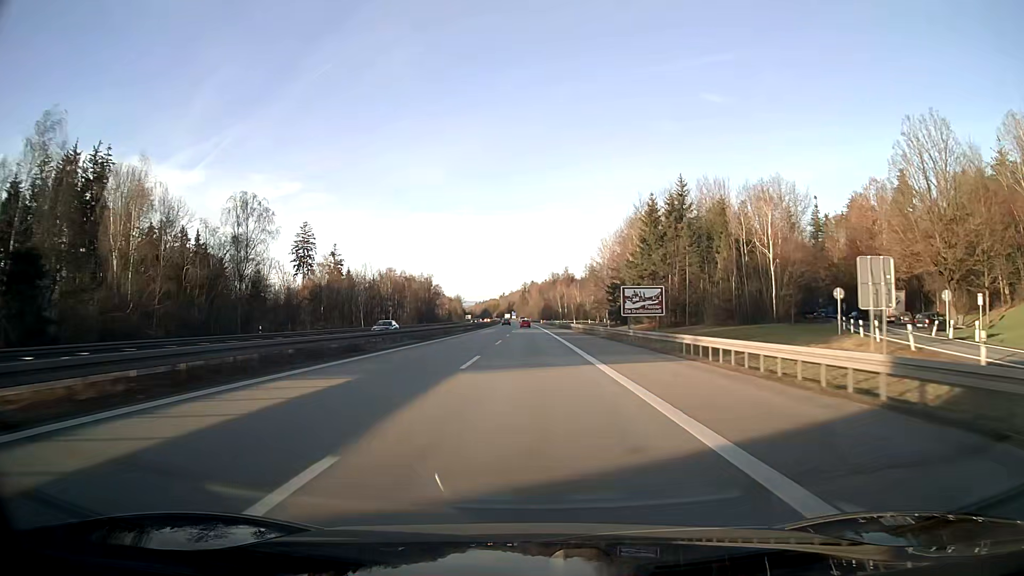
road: motorway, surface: asphalt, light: Day
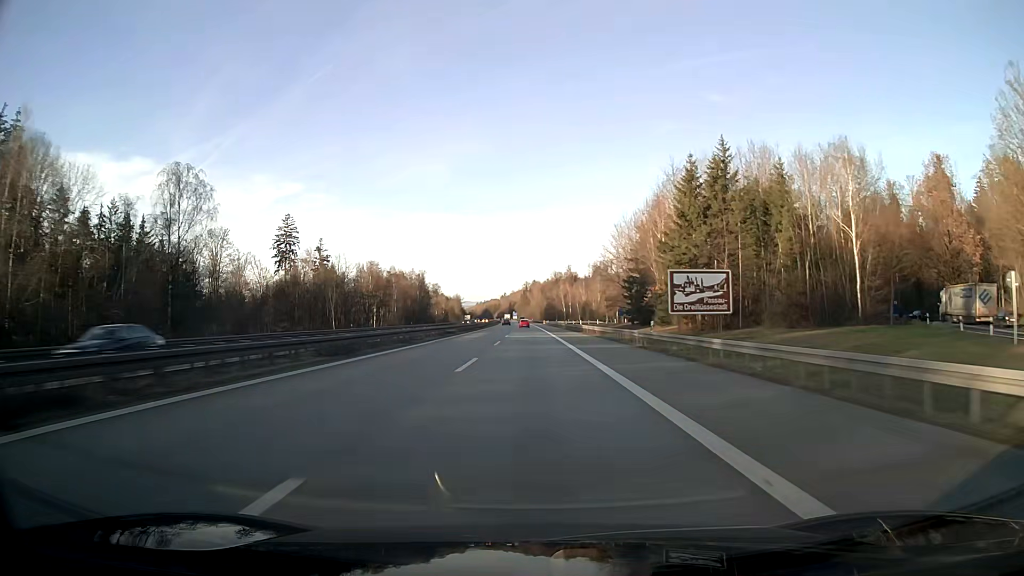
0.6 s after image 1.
(0.0, +19.0) m; 0°
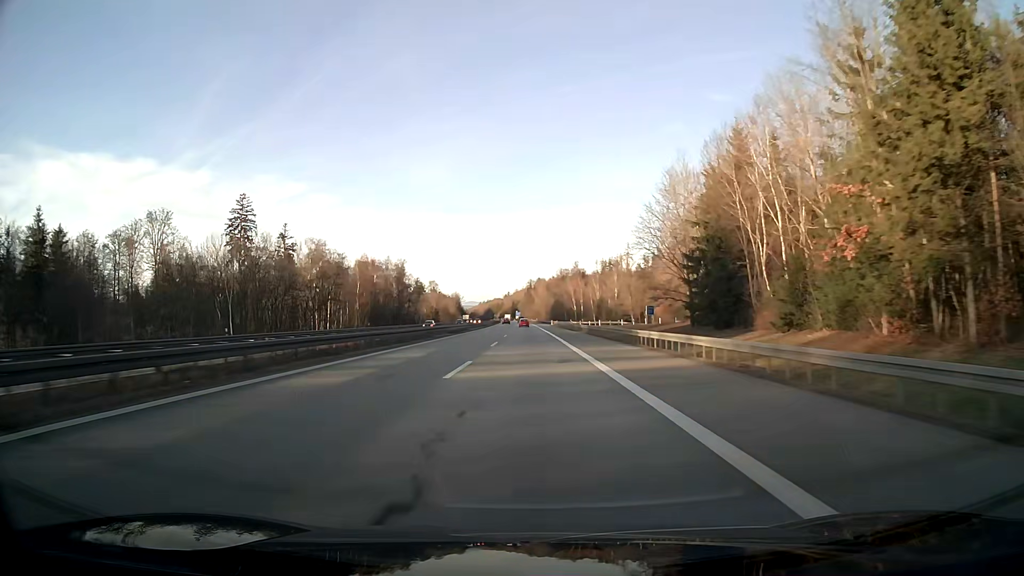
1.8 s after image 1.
(-0.1, +38.0) m; 0°
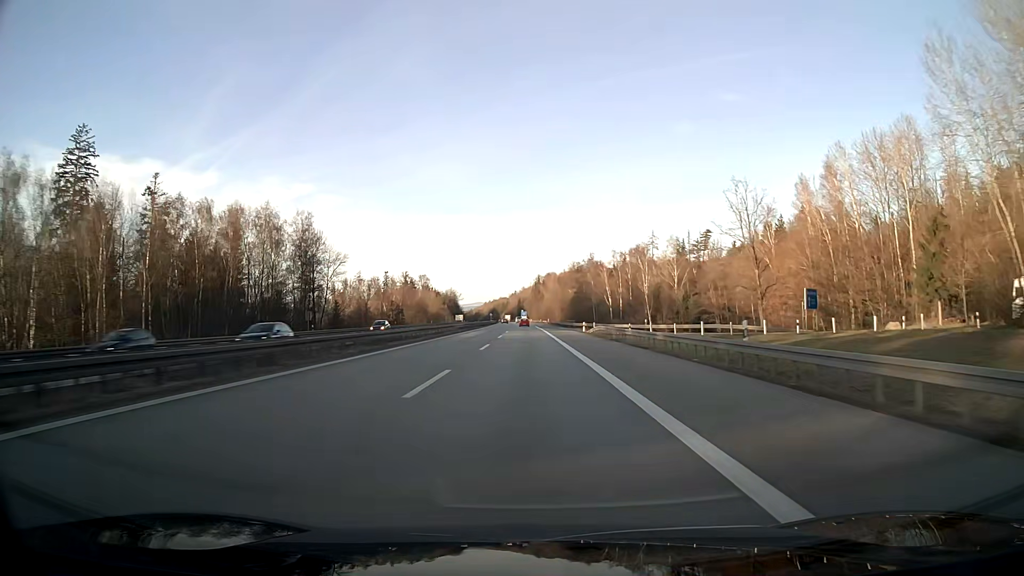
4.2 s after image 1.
(-0.5, +76.0) m; -1°
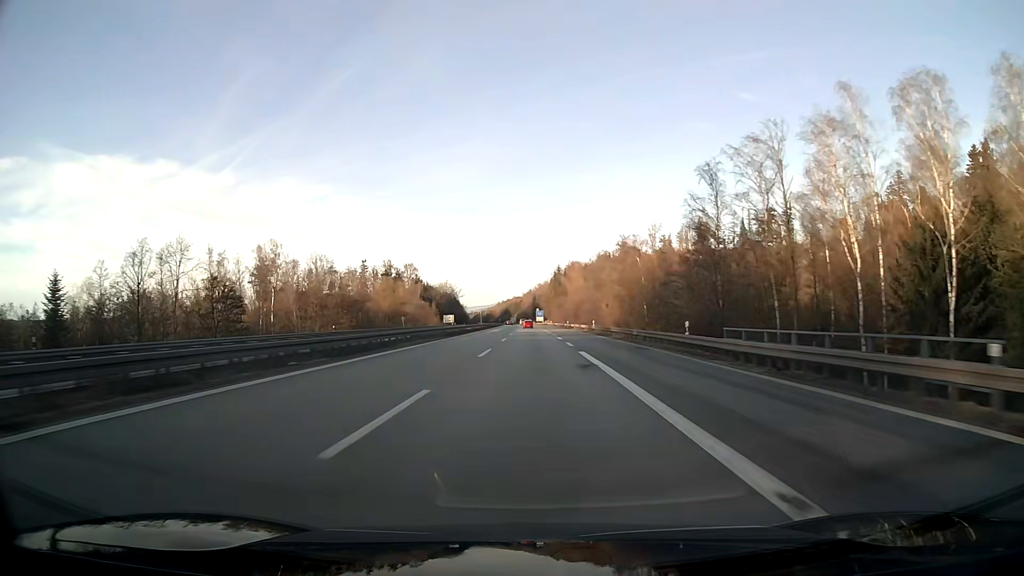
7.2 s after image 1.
(-1.2, +95.0) m; -1°
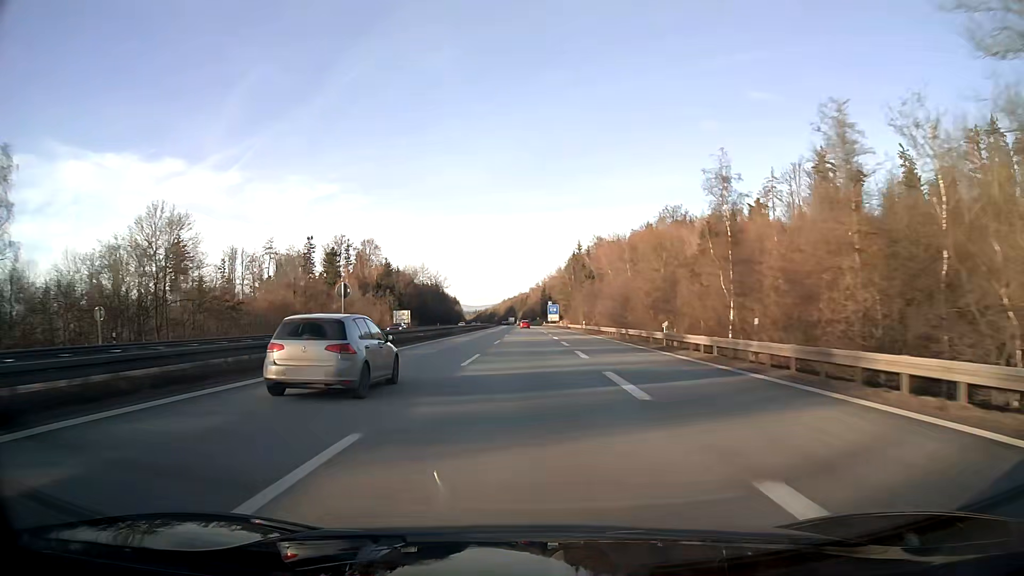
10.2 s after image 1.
(-0.6, +95.1) m; -1°
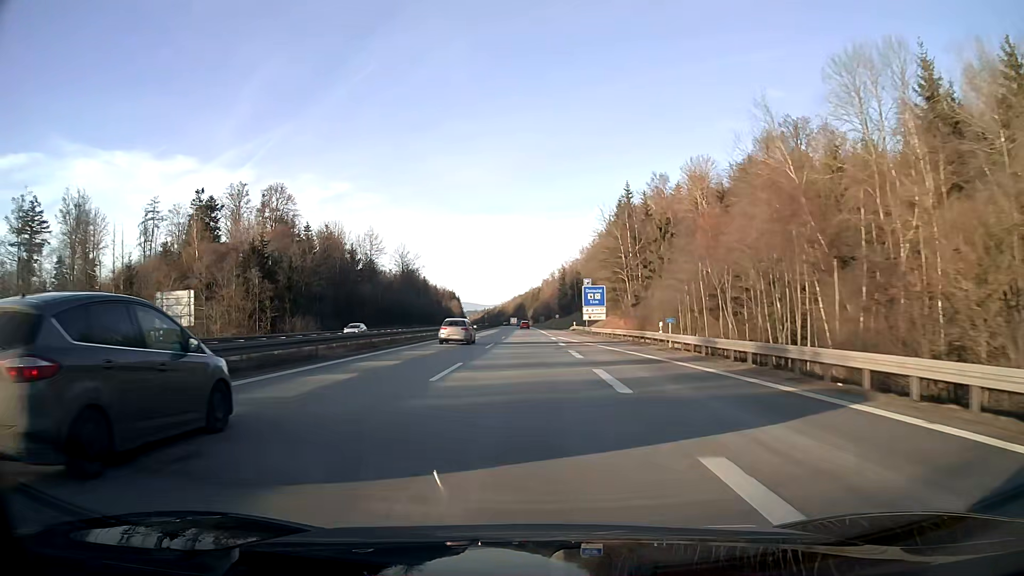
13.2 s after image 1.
(-0.7, +95.1) m; -1°
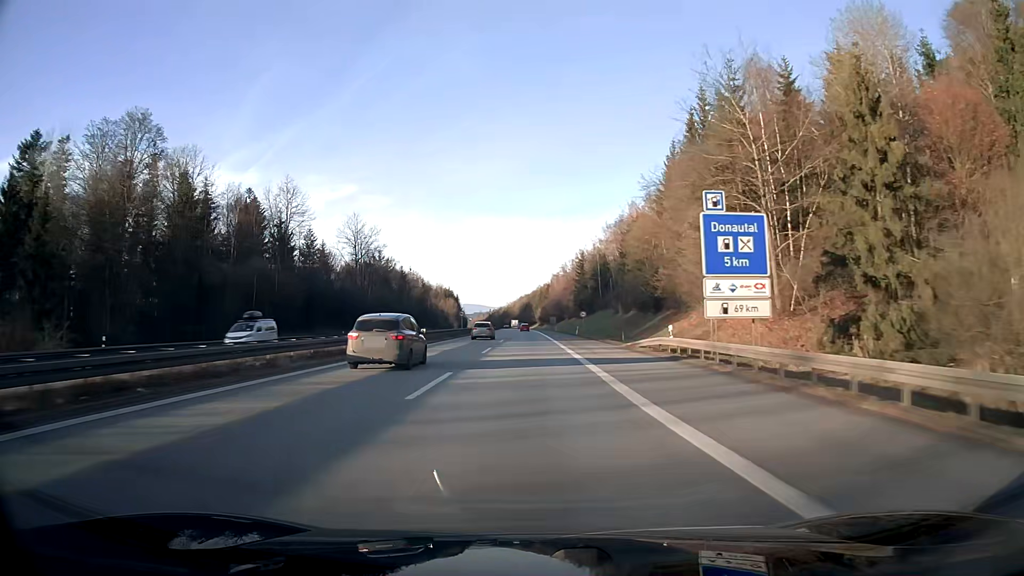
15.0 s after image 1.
(-0.3, +57.1) m; -1°
